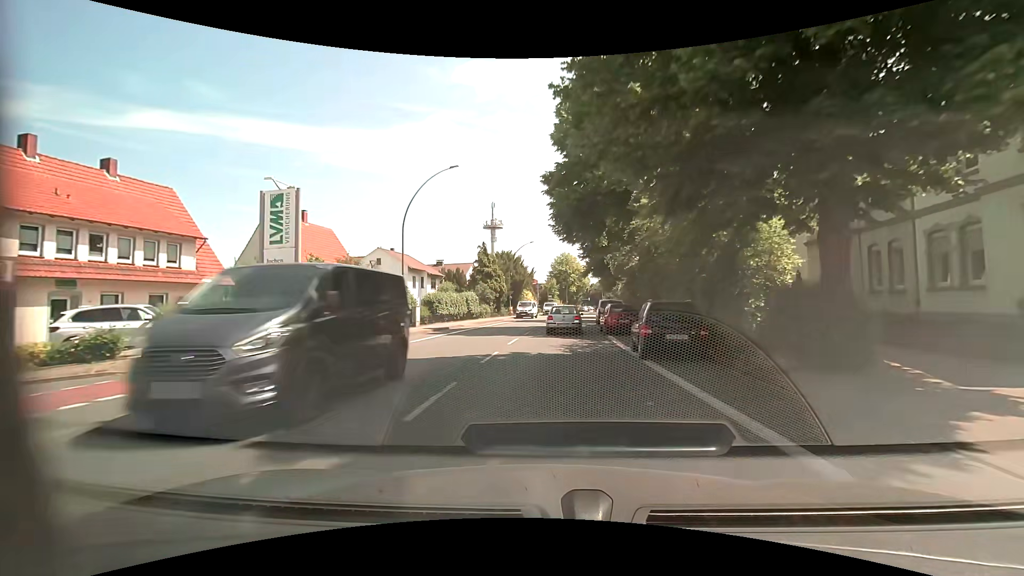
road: primary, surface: asphalt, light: Day
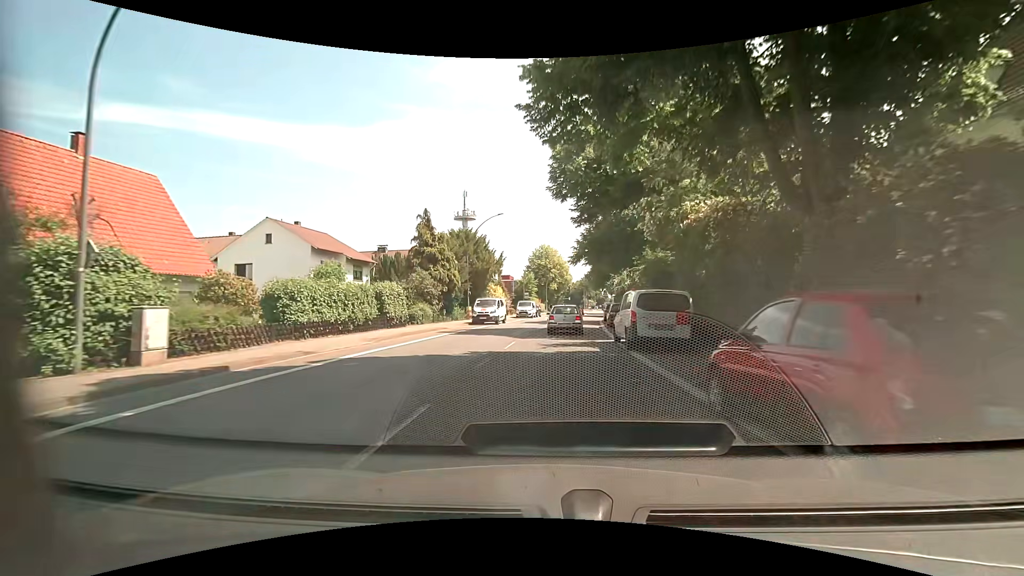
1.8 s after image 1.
(+0.4, +20.0) m; +2°
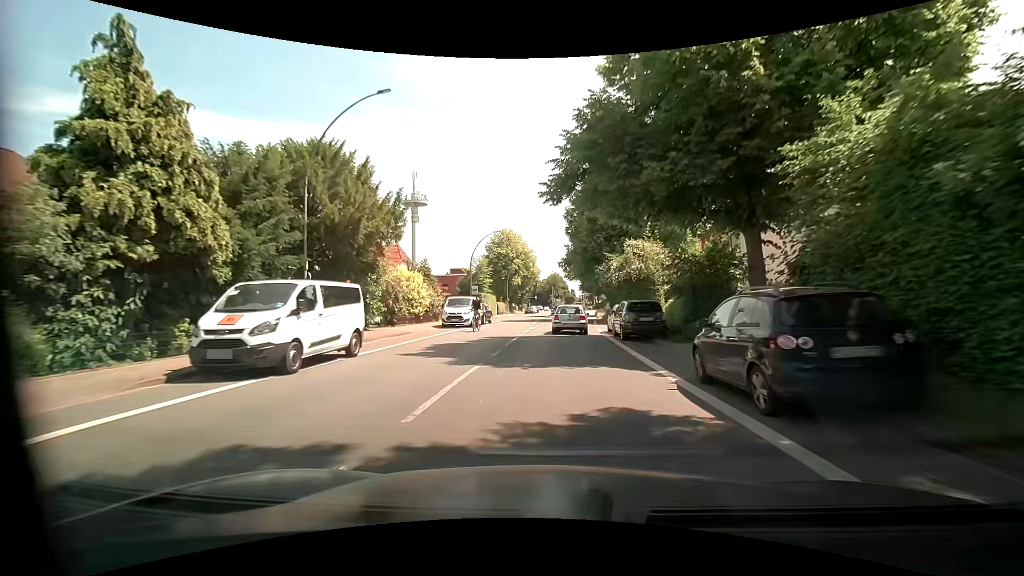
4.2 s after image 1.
(+0.9, +26.7) m; +4°
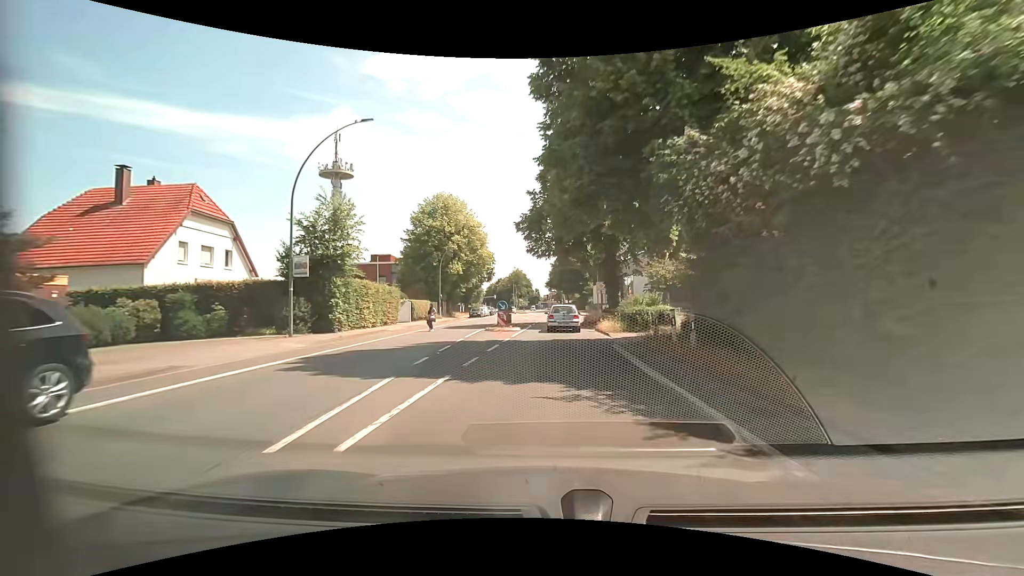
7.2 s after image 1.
(+1.5, +33.6) m; +4°
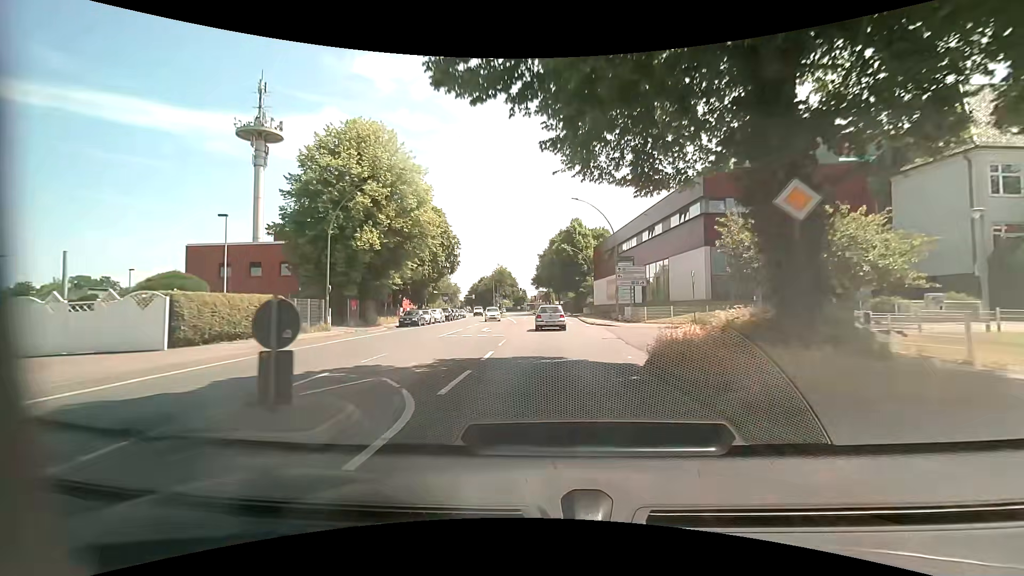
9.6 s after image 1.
(+0.6, +28.7) m; +2°
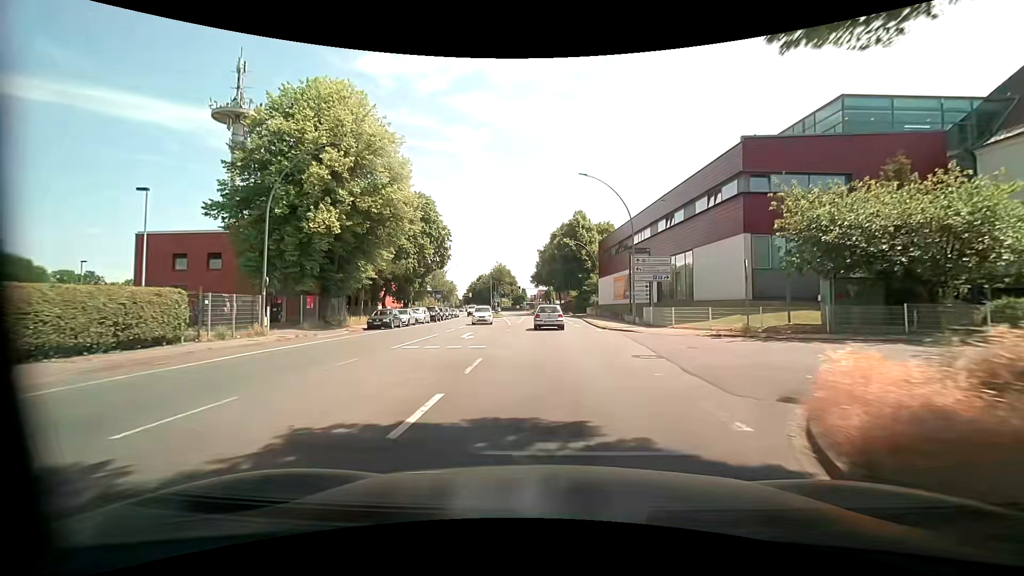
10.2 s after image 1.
(0.0, +7.5) m; 0°
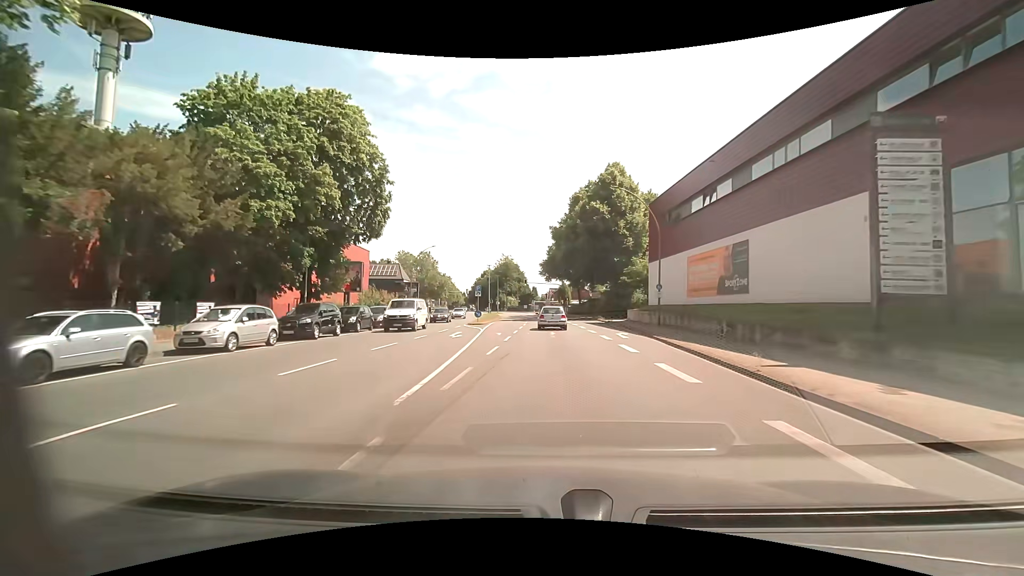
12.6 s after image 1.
(-0.4, +30.3) m; -2°
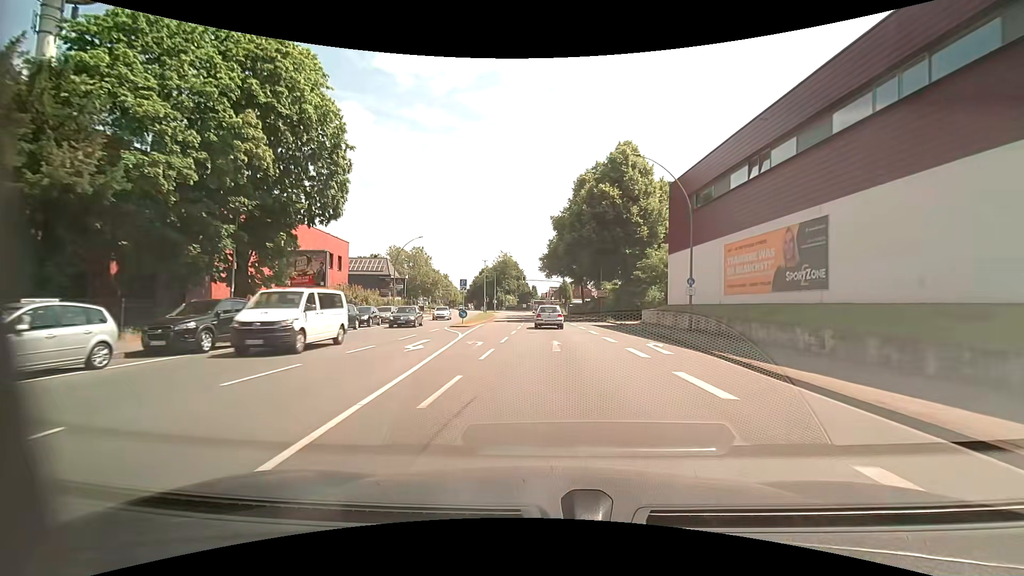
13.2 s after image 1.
(0.0, +7.7) m; 0°
(0, +10) (0, +20) (0, +30) (0, +40) (0, +50) (-1, +60) (-1, +70) (-2, +80) (-3, +90) (-4, +100) m
